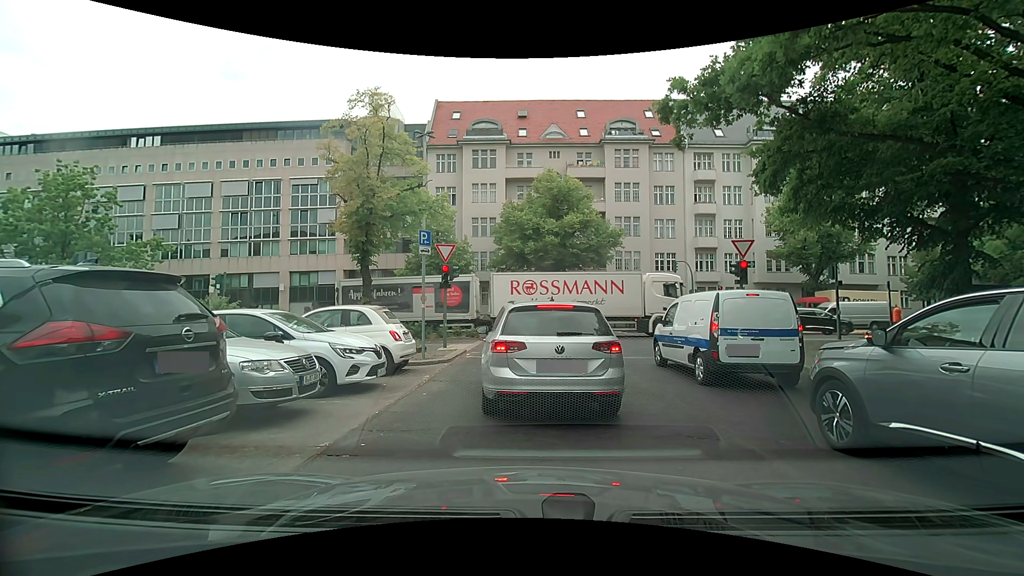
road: tertiary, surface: asphalt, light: Day
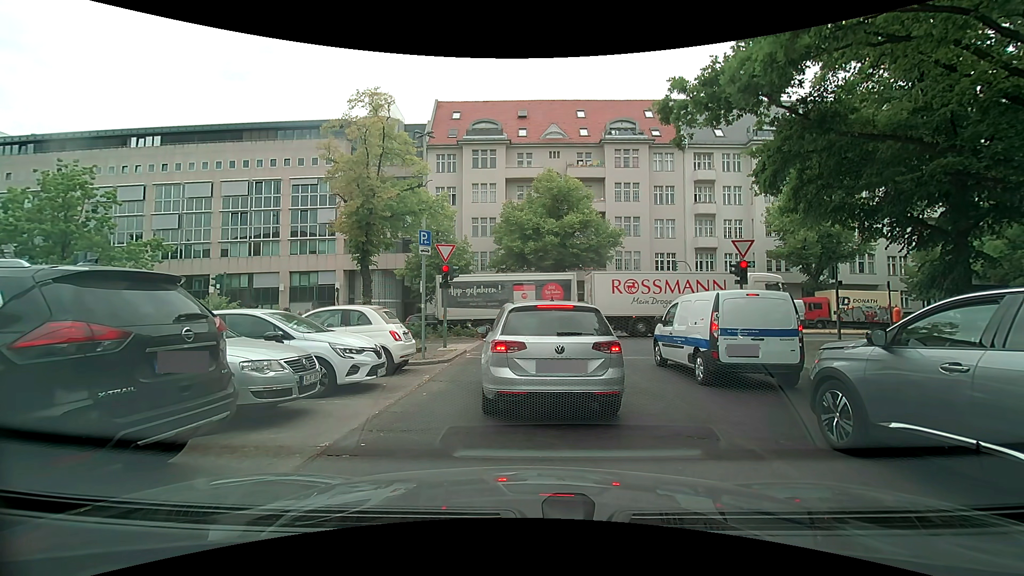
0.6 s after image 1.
(0.0, 0.0) m; 0°
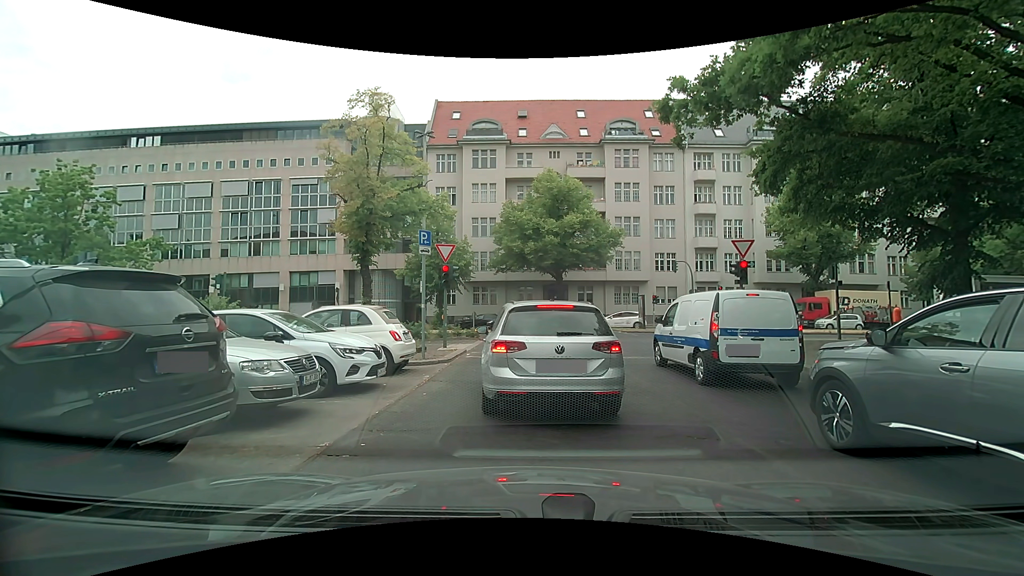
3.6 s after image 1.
(0.0, 0.0) m; 0°
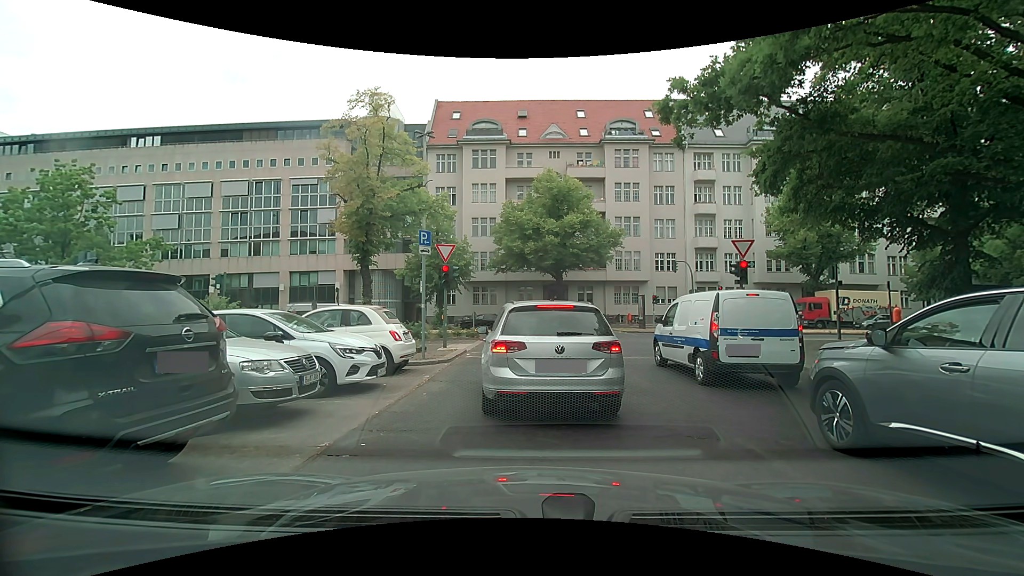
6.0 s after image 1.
(0.0, 0.0) m; 0°
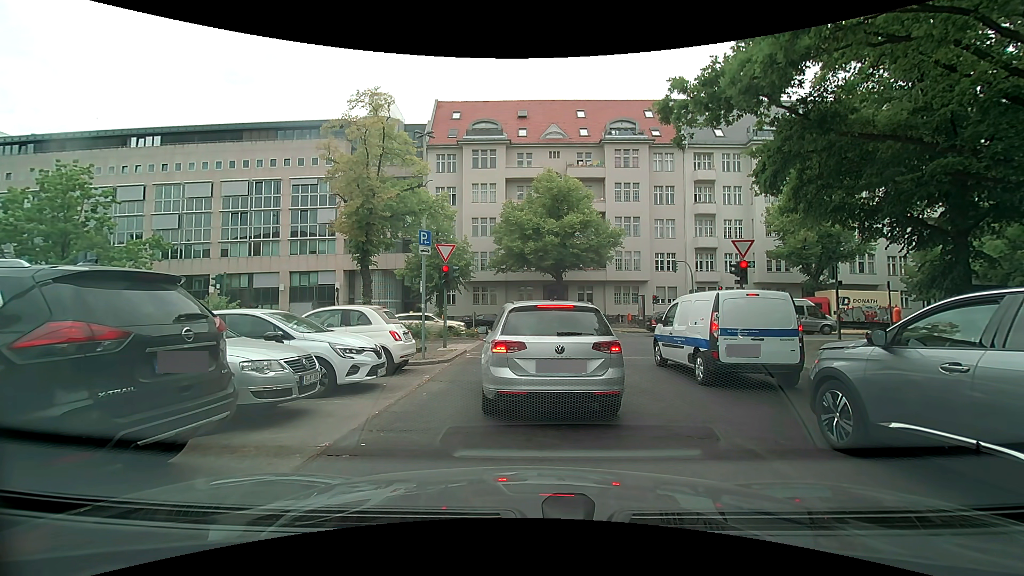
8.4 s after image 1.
(0.0, 0.0) m; 0°
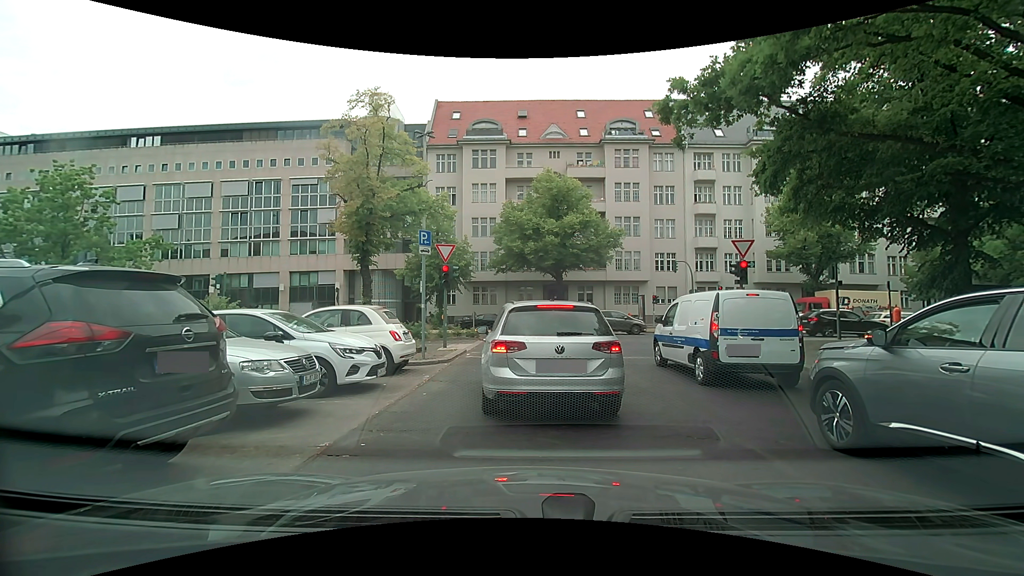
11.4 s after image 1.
(0.0, 0.0) m; 0°
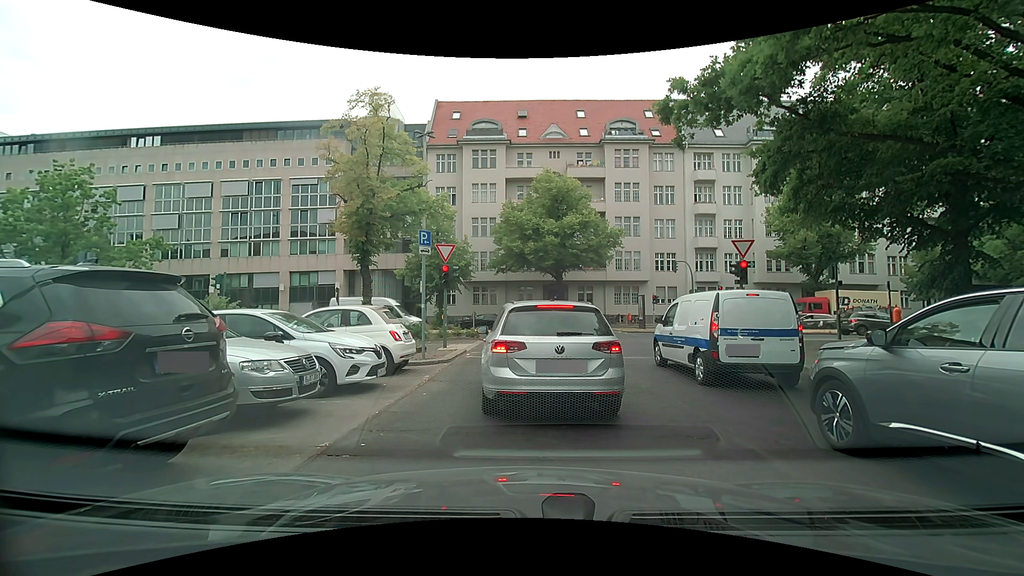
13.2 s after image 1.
(0.0, 0.0) m; 0°
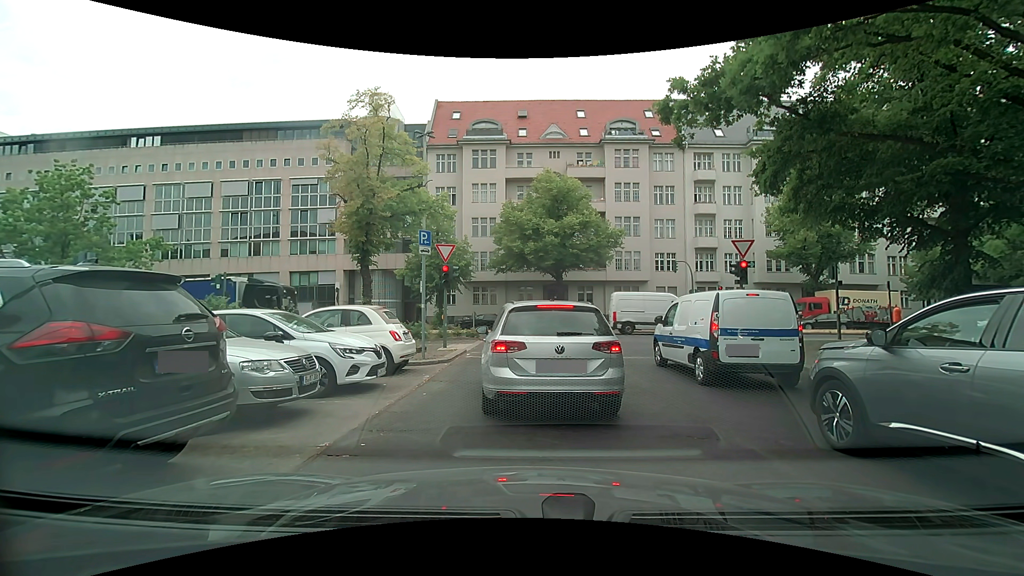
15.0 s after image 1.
(0.0, 0.0) m; 0°
